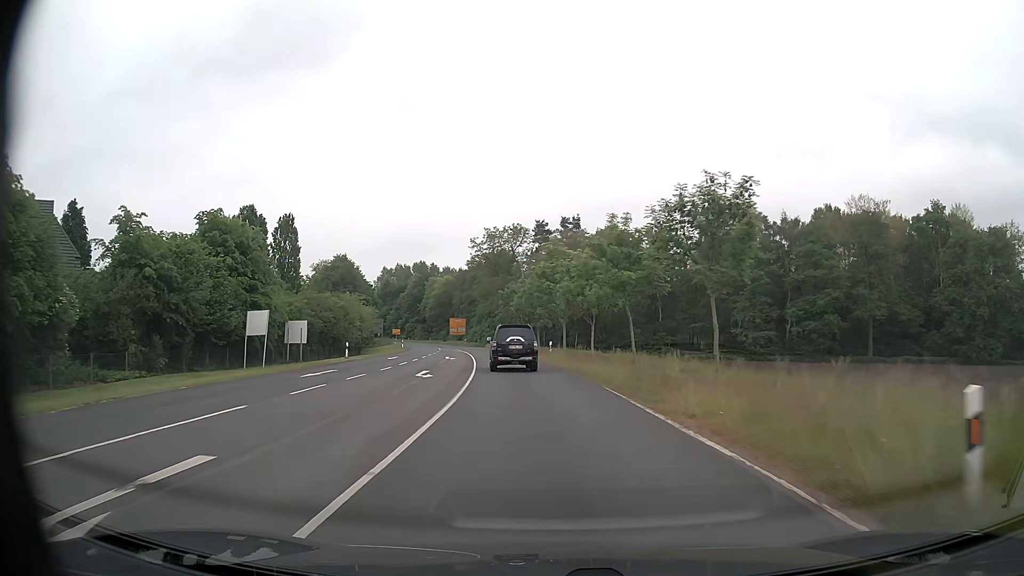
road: secondary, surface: asphalt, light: Day
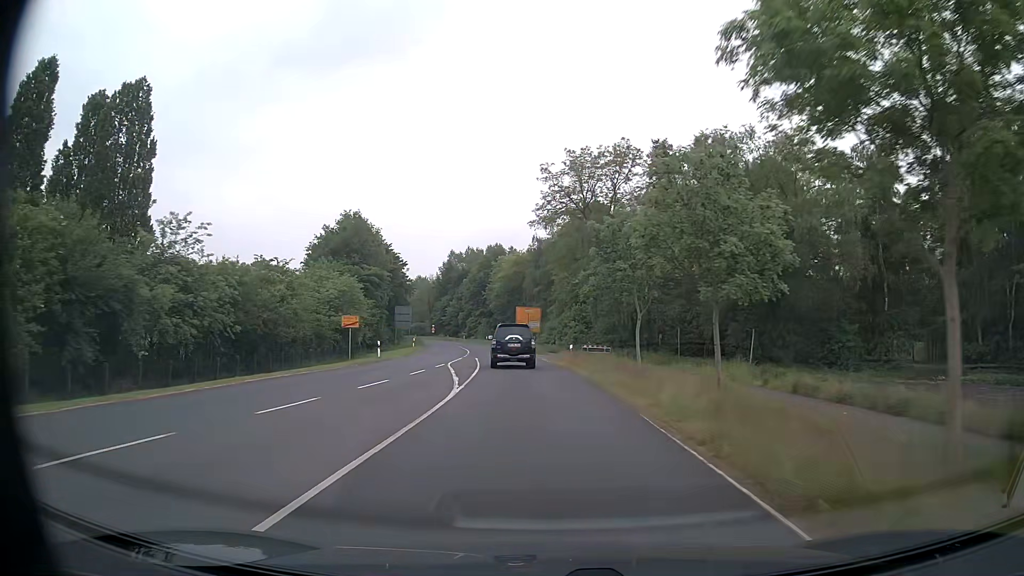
(-3.2, +46.8) m; -8°
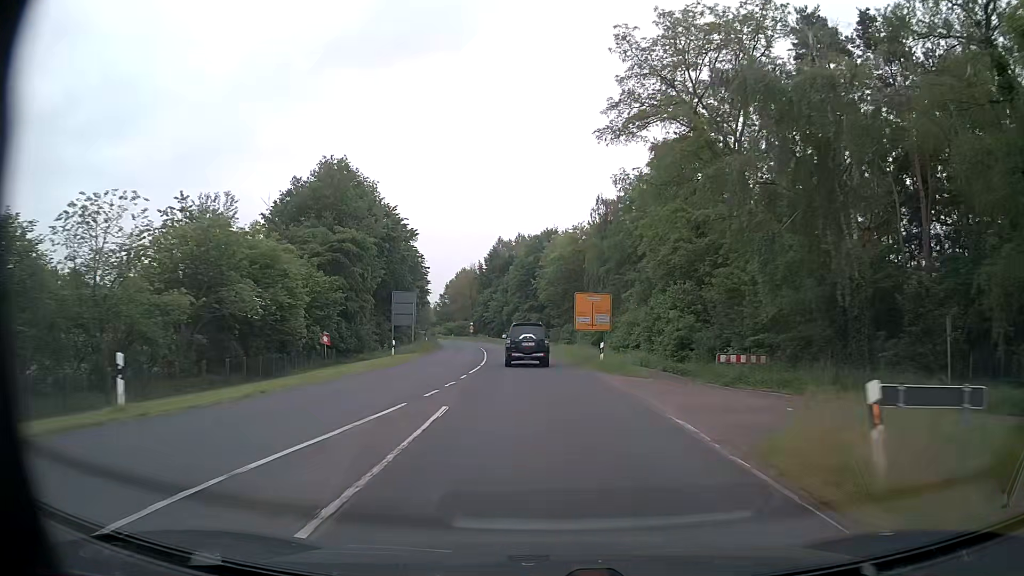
(-1.3, +29.2) m; -5°
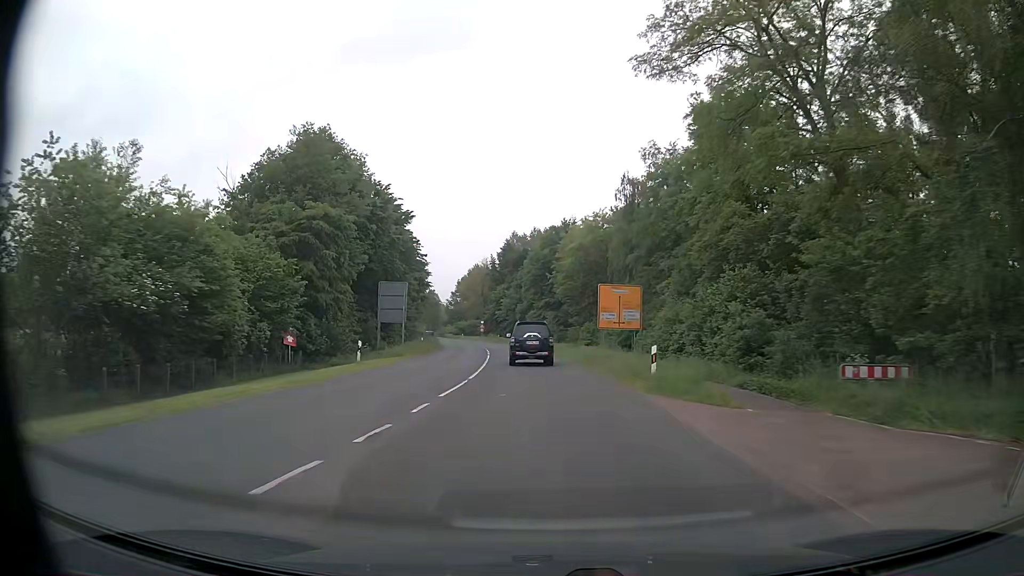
(-0.1, +9.9) m; -1°
